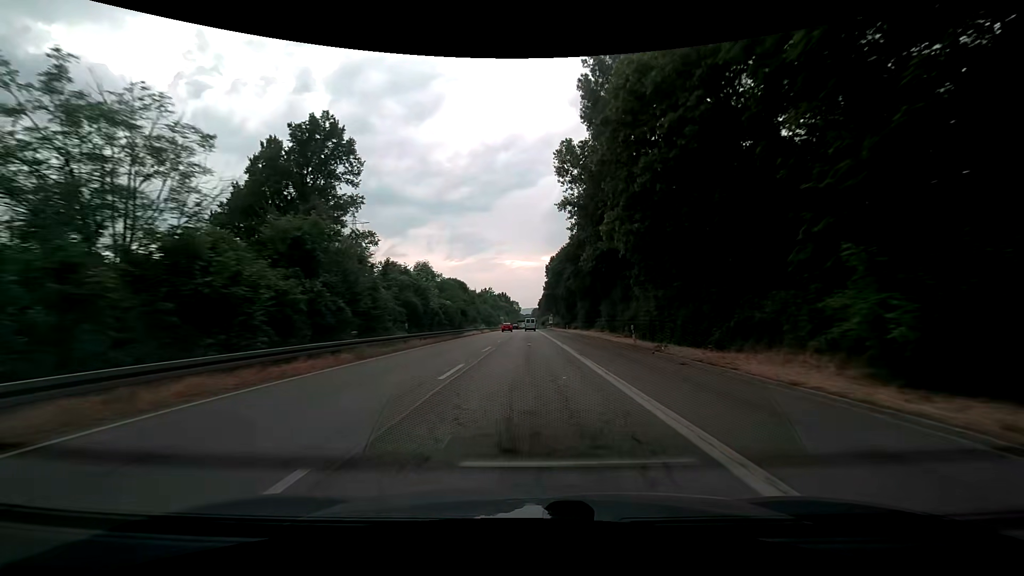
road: trunk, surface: asphalt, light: Day
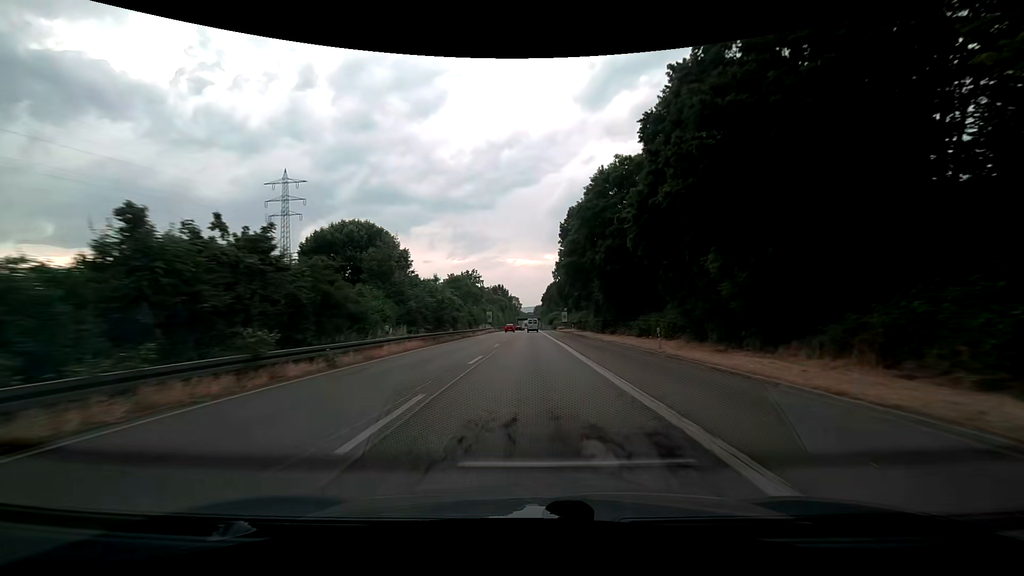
(-0.2, +52.4) m; -1°
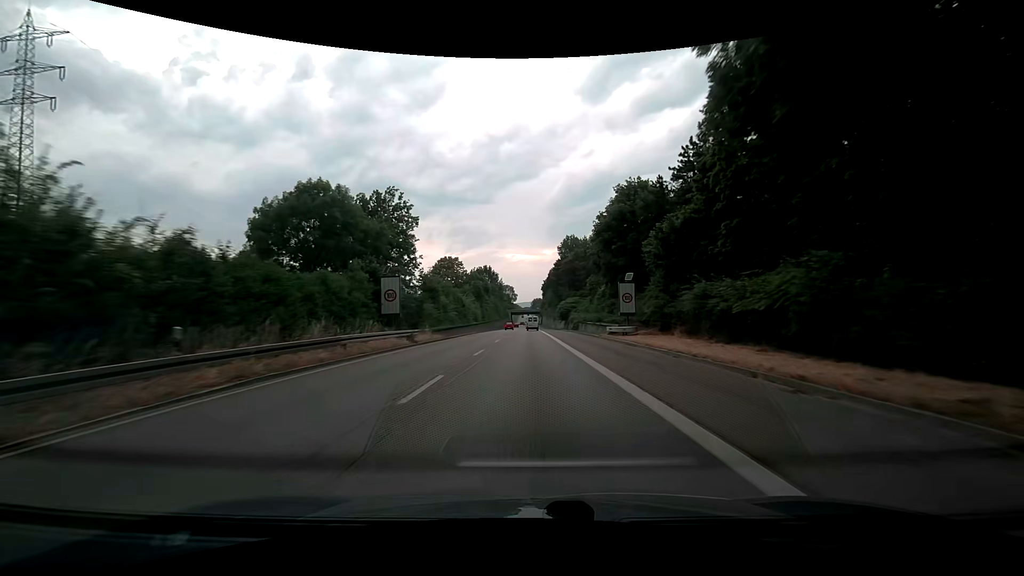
(+0.6, +66.2) m; 0°
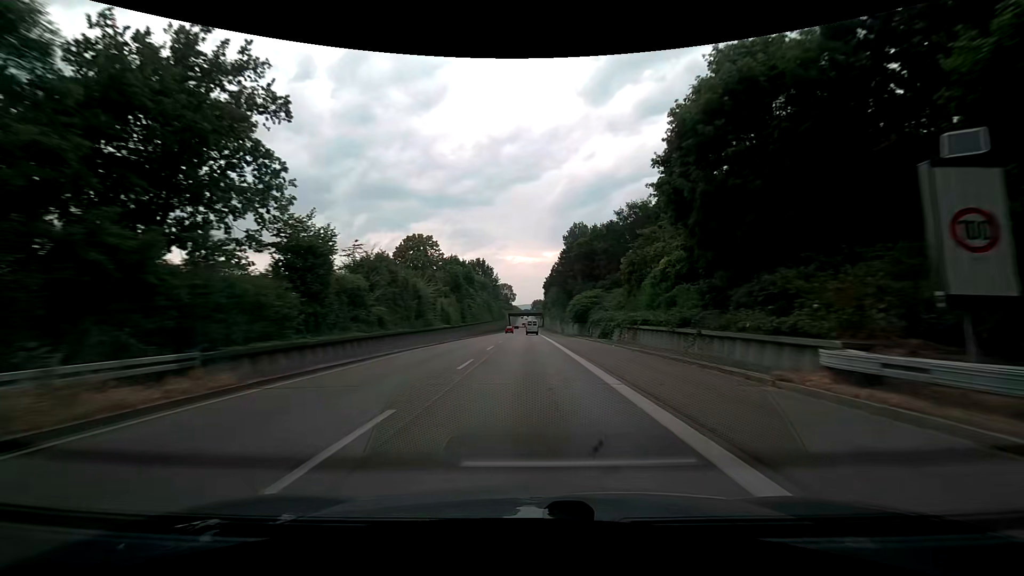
(+0.1, +27.3) m; 0°
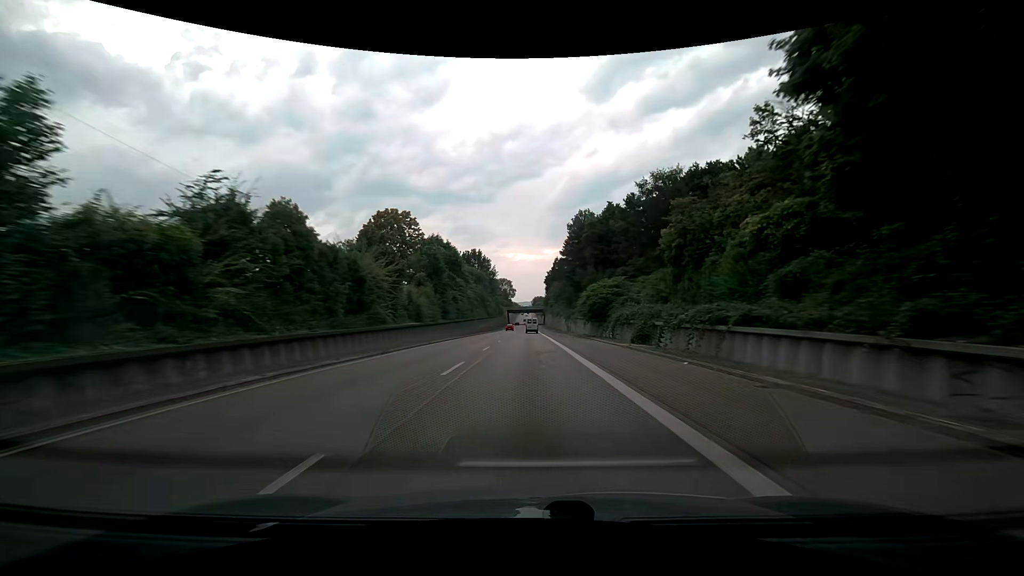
(0.0, +14.1) m; 0°
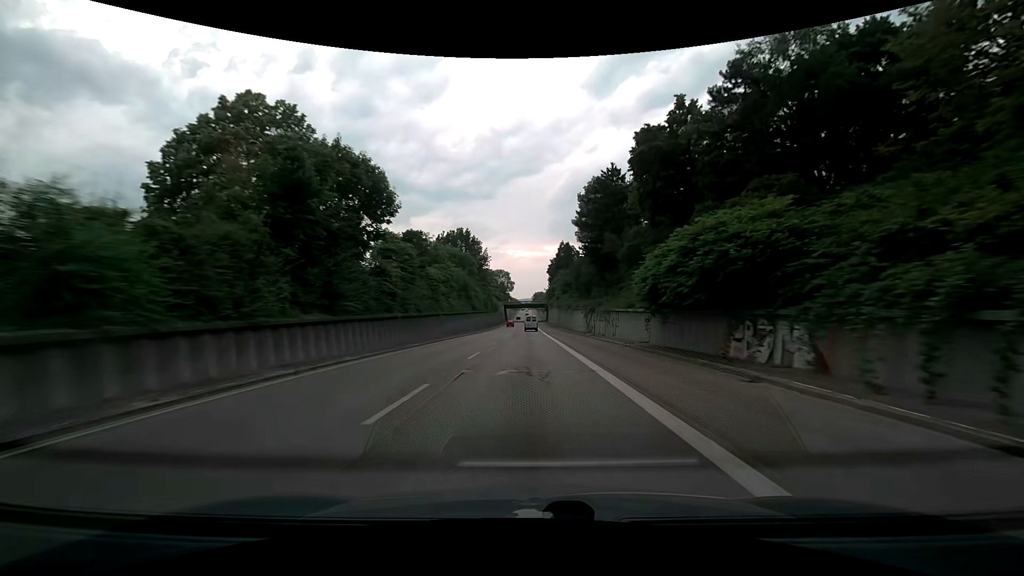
(+0.1, +28.9) m; 0°
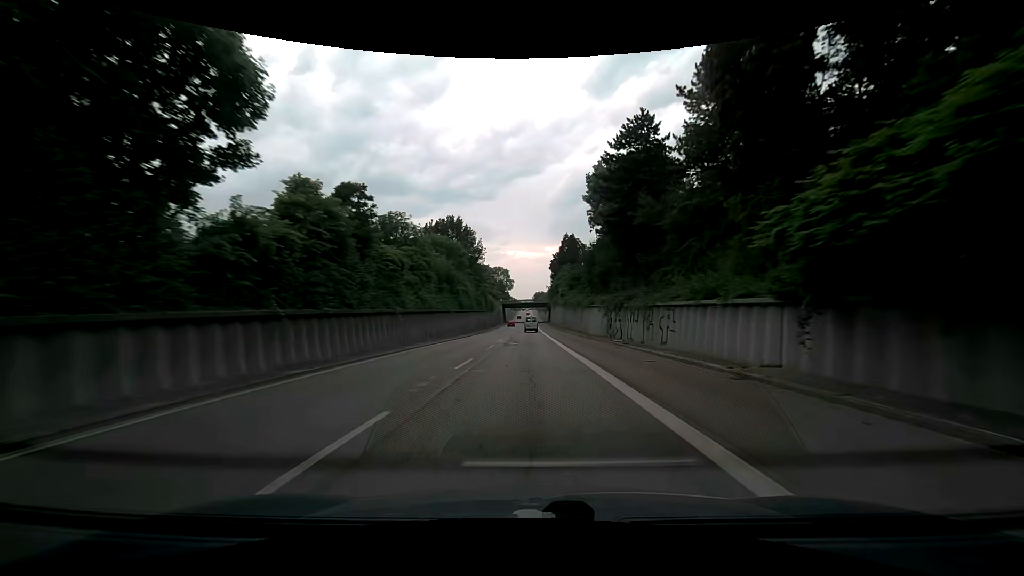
(0.0, +14.6) m; 0°
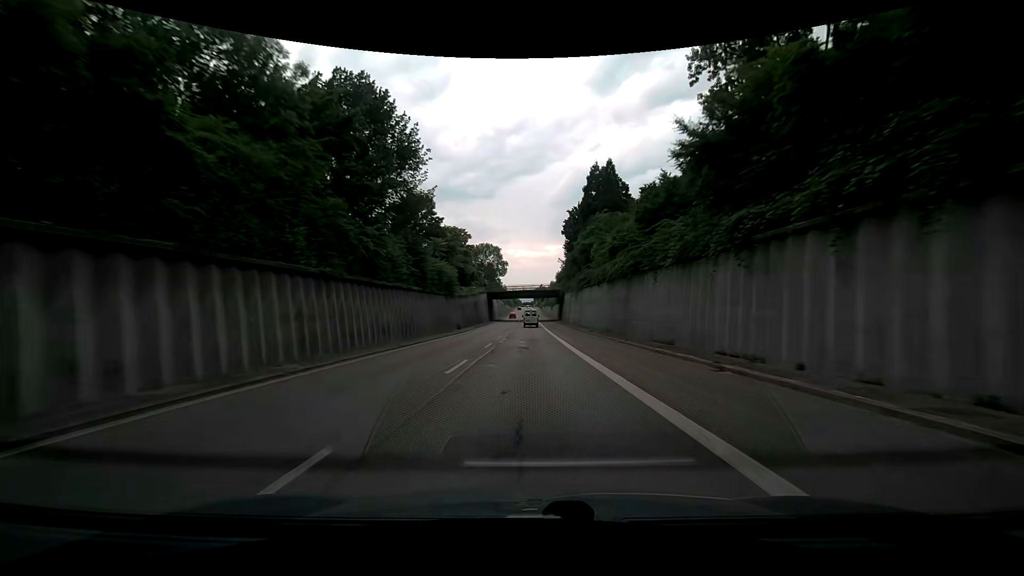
(-0.2, +59.3) m; 0°
(0, +10) (0, +20) (0, +30) (0, +40) (0, +50) (0, +60) (0, +70) (0, +80) (0, +90) (0, +100) m
